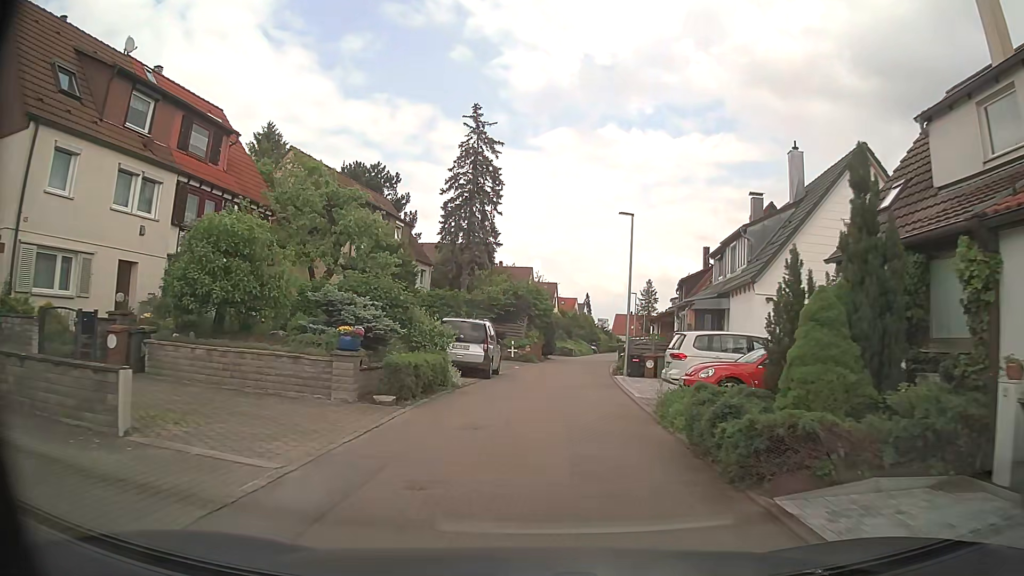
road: residential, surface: asphalt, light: Day
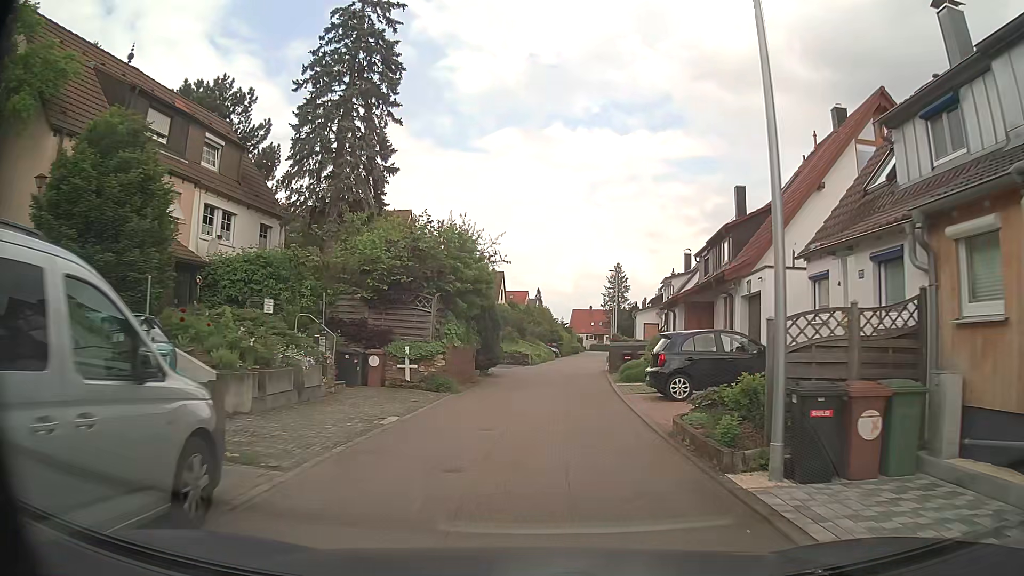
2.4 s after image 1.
(+0.8, +19.6) m; +4°
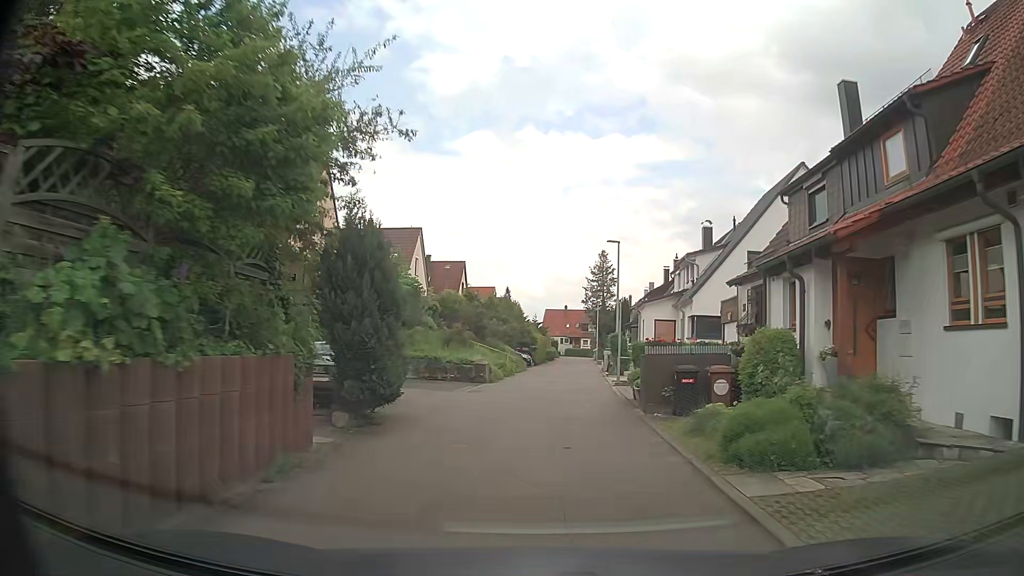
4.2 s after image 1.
(+0.4, +14.5) m; +3°
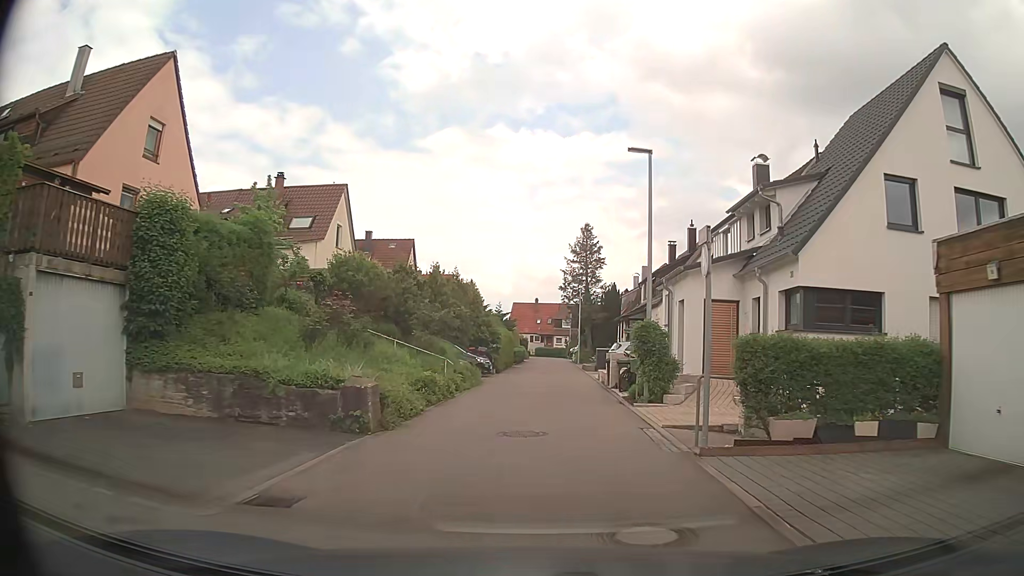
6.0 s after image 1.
(+0.1, +14.5) m; +2°
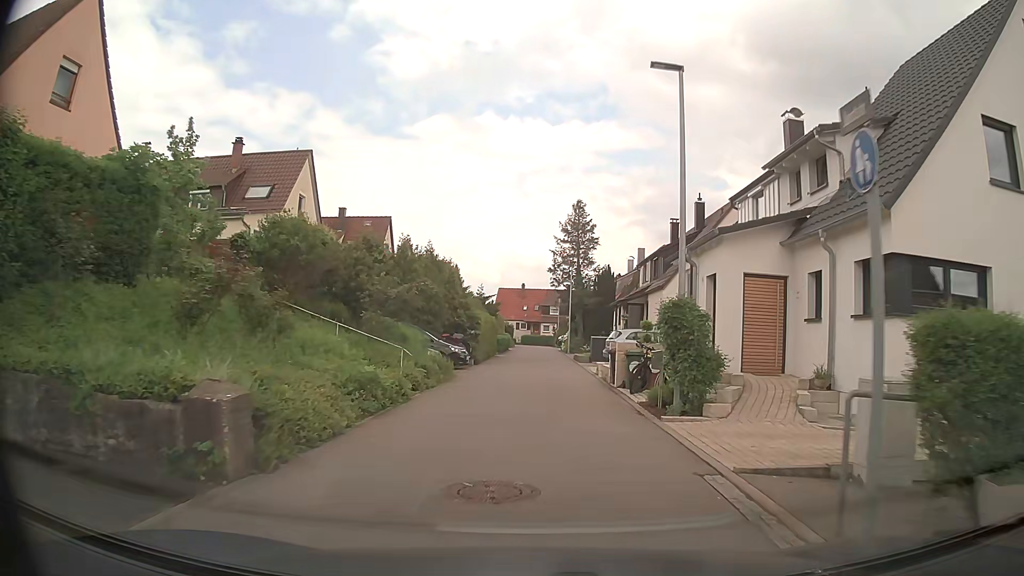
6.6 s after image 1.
(0.0, +4.7) m; +1°
